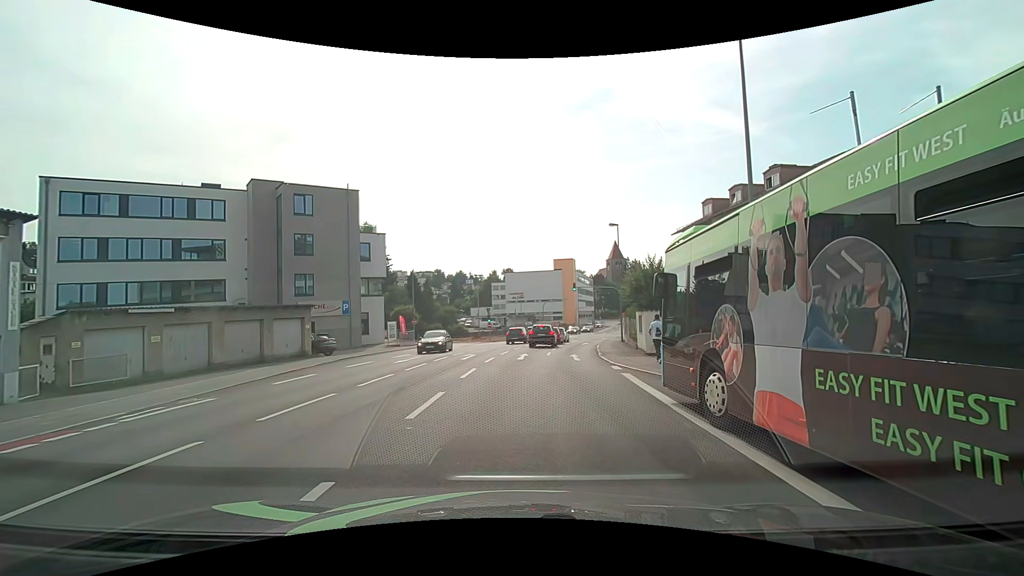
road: tertiary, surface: asphalt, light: Day
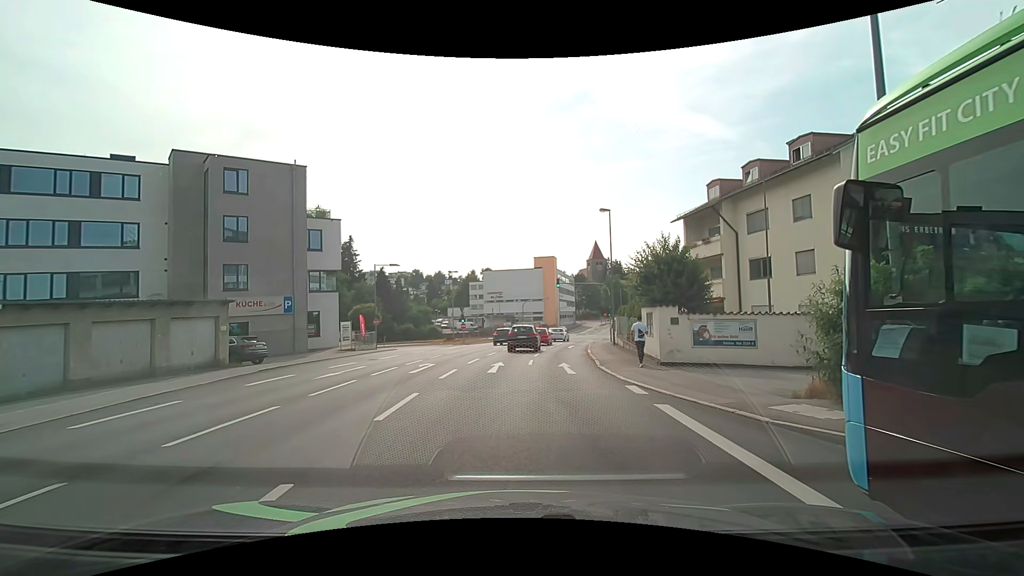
(+0.1, +6.0) m; +2°
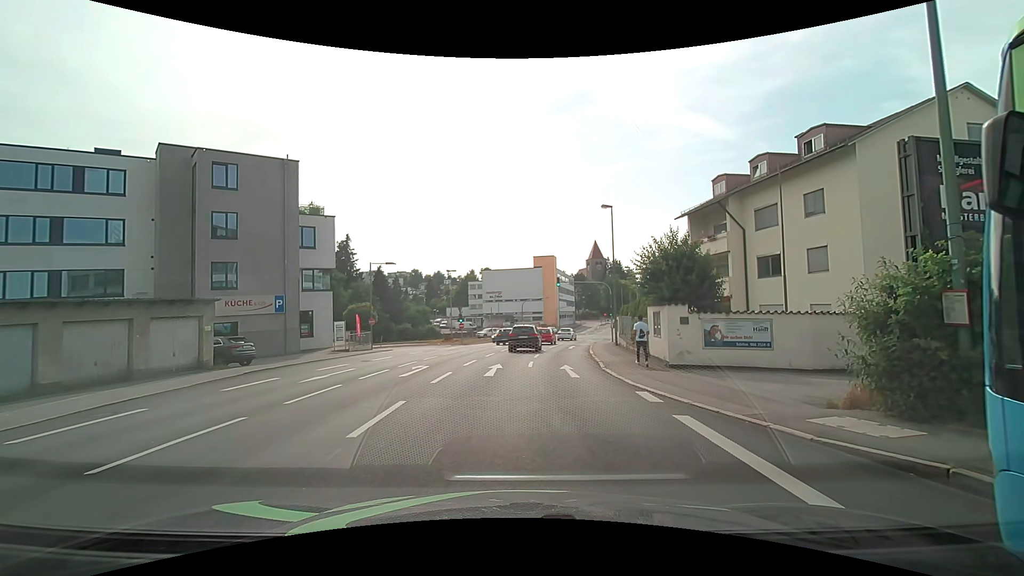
(0.0, +1.1) m; -1°
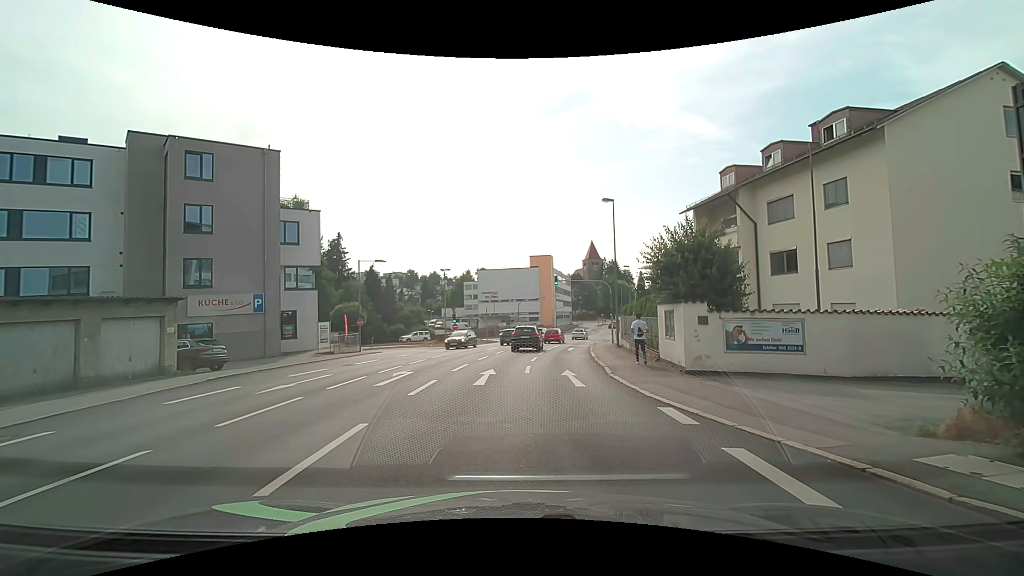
(+0.1, +2.1) m; +1°
